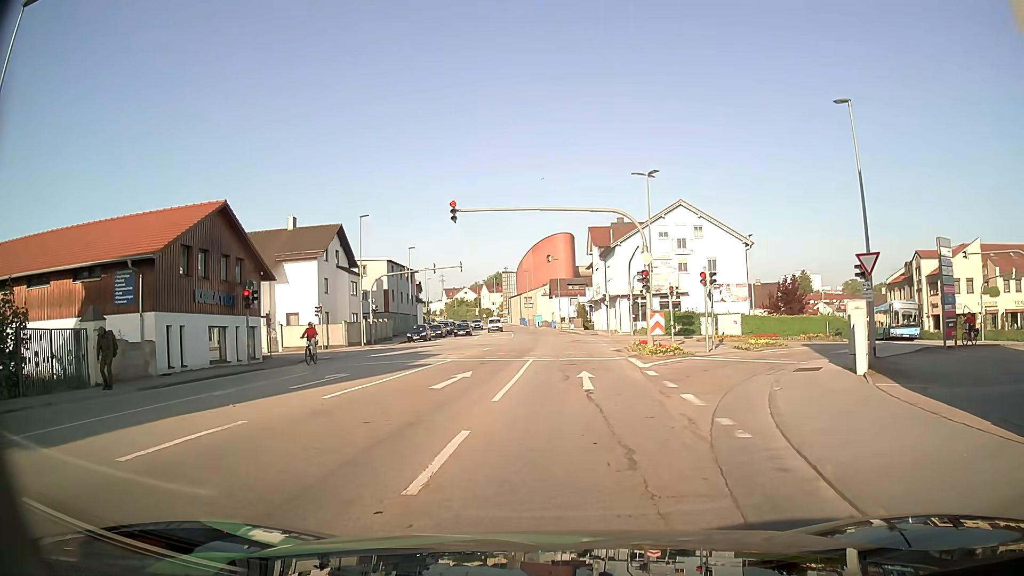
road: tertiary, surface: asphalt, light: Day
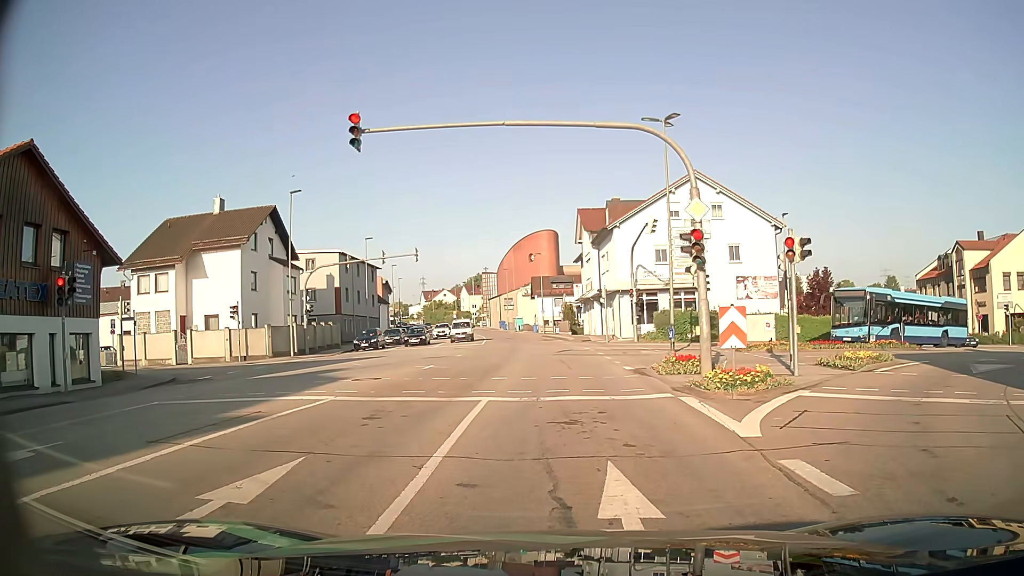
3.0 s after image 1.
(+0.2, +11.7) m; +1°
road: tertiary_link
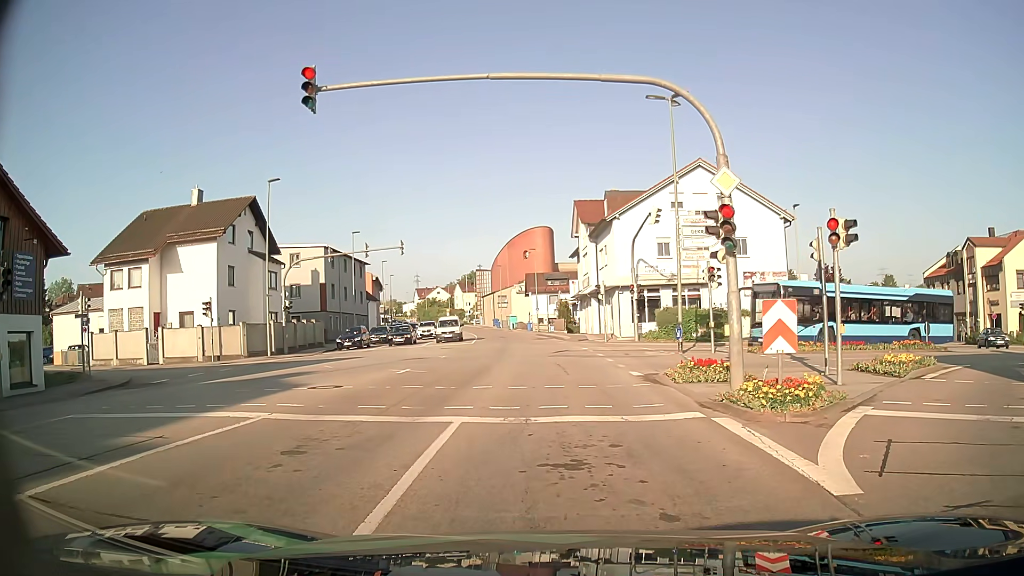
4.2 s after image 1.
(0.0, +2.8) m; -1°
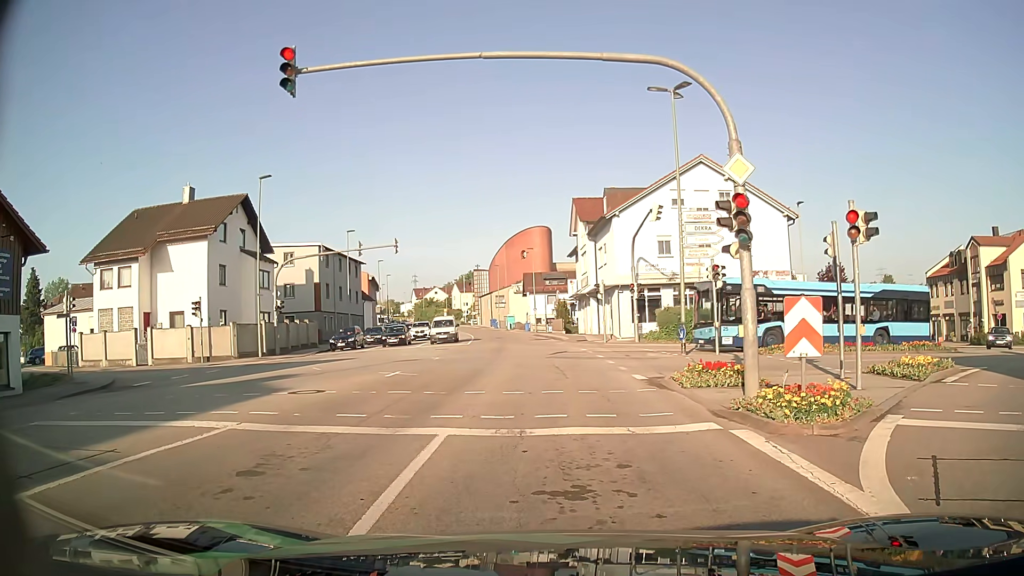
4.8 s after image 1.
(0.0, +1.0) m; +2°
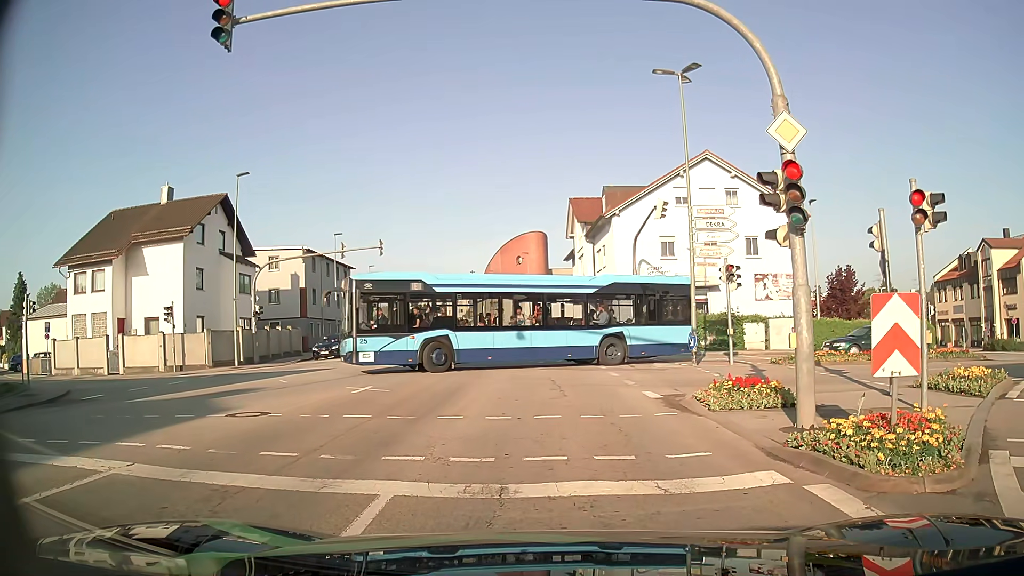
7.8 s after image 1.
(0.0, +2.5) m; 0°
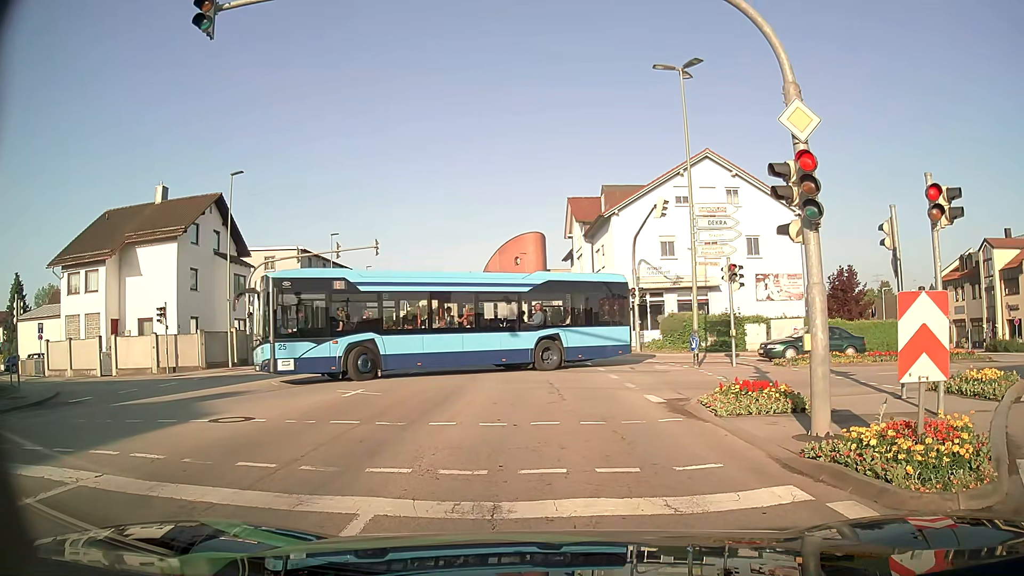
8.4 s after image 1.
(0.0, +0.6) m; 0°
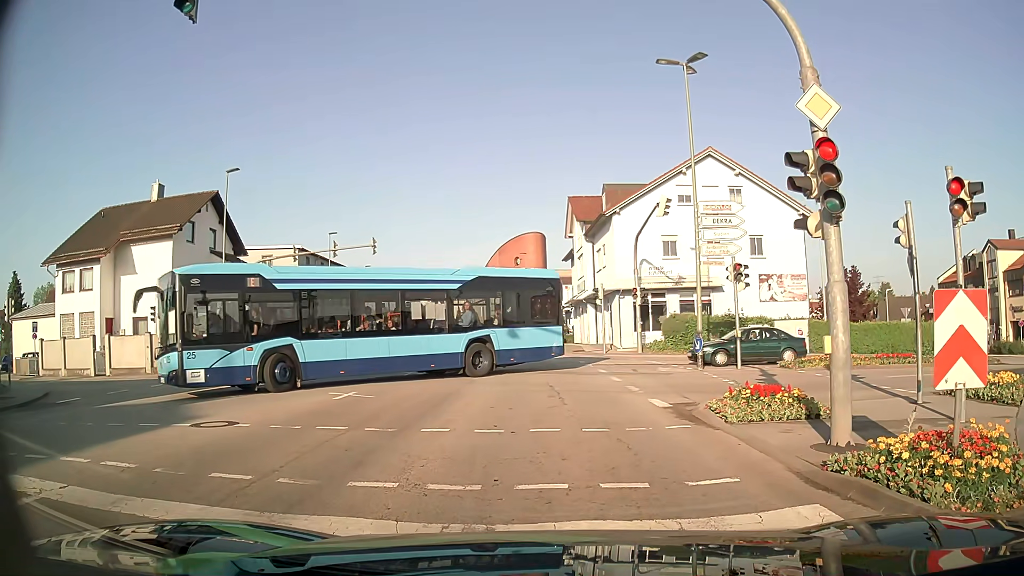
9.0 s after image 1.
(0.0, +0.6) m; 0°
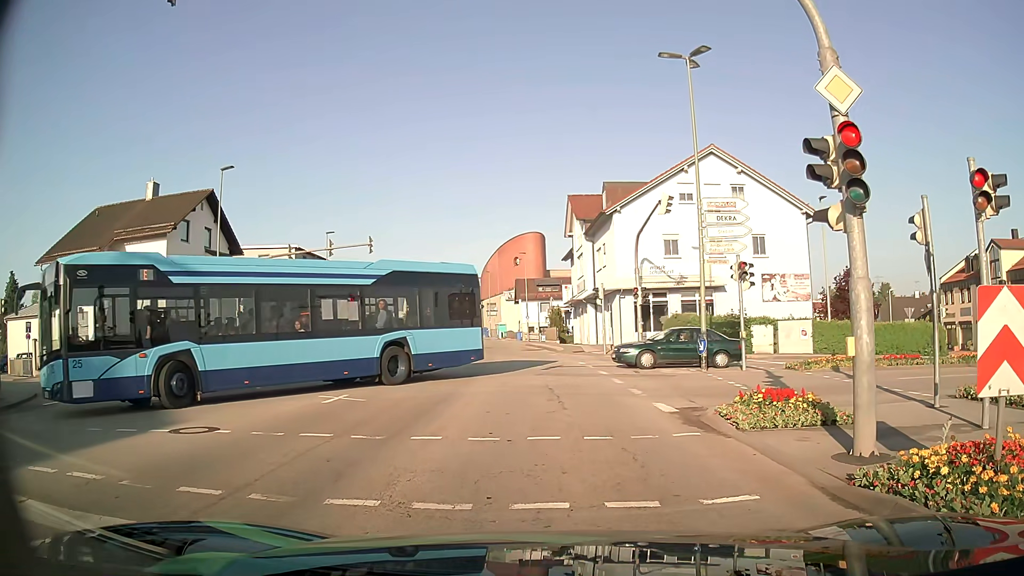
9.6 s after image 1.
(0.0, +0.6) m; 0°
